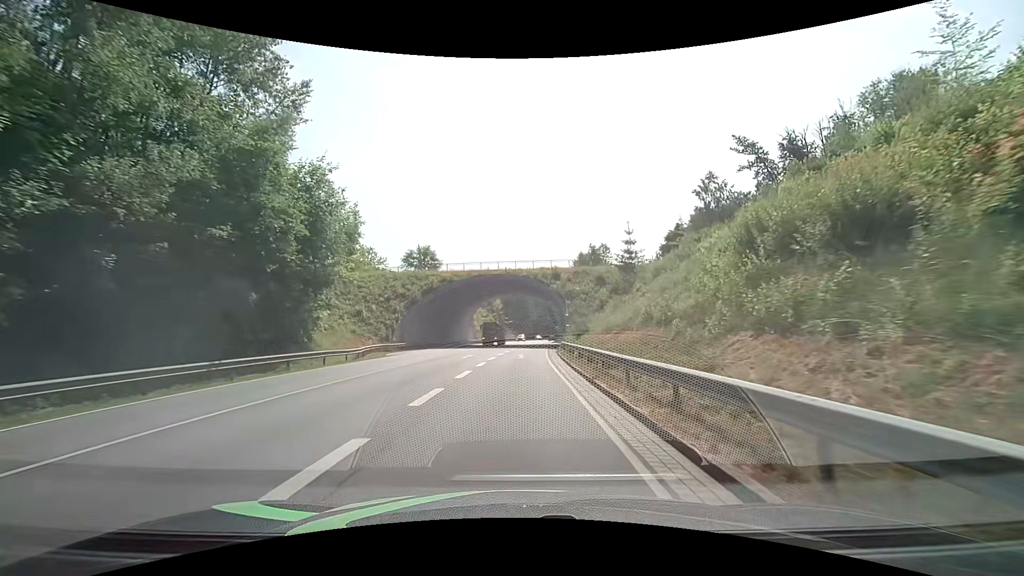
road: primary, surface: asphalt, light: Day
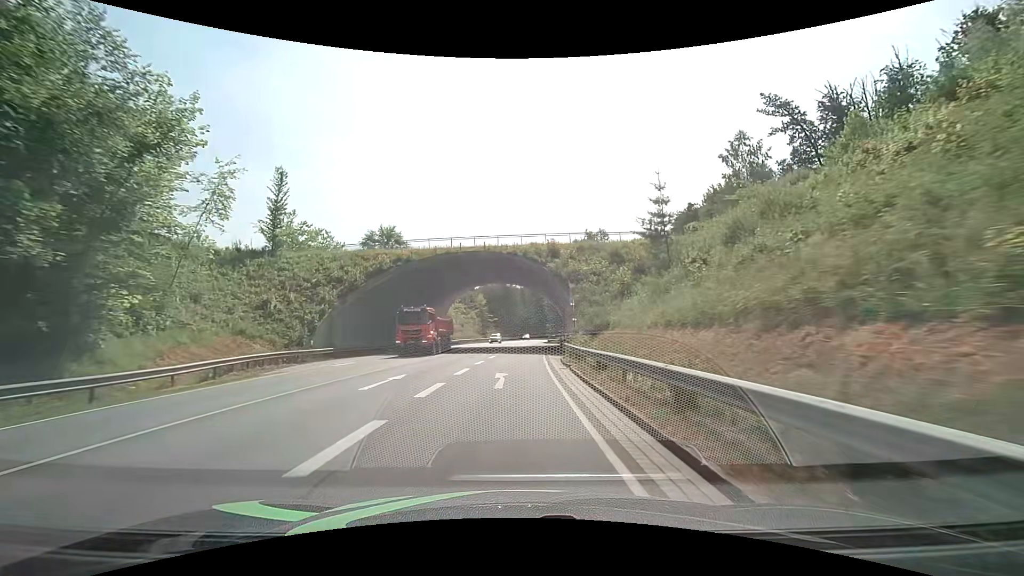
(+0.3, +17.1) m; +2°
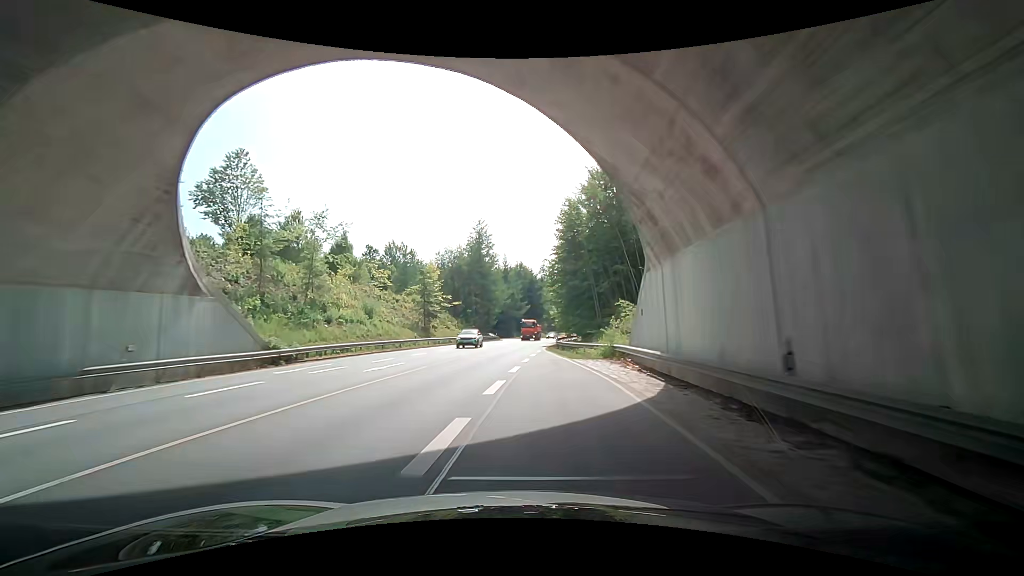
(+0.6, +55.1) m; -1°
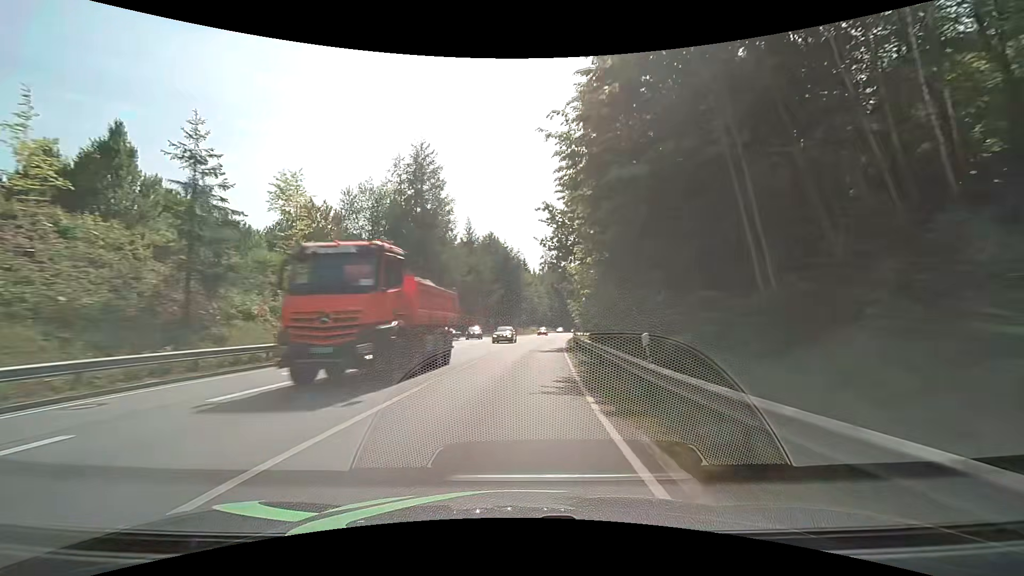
(+1.9, +37.9) m; +6°
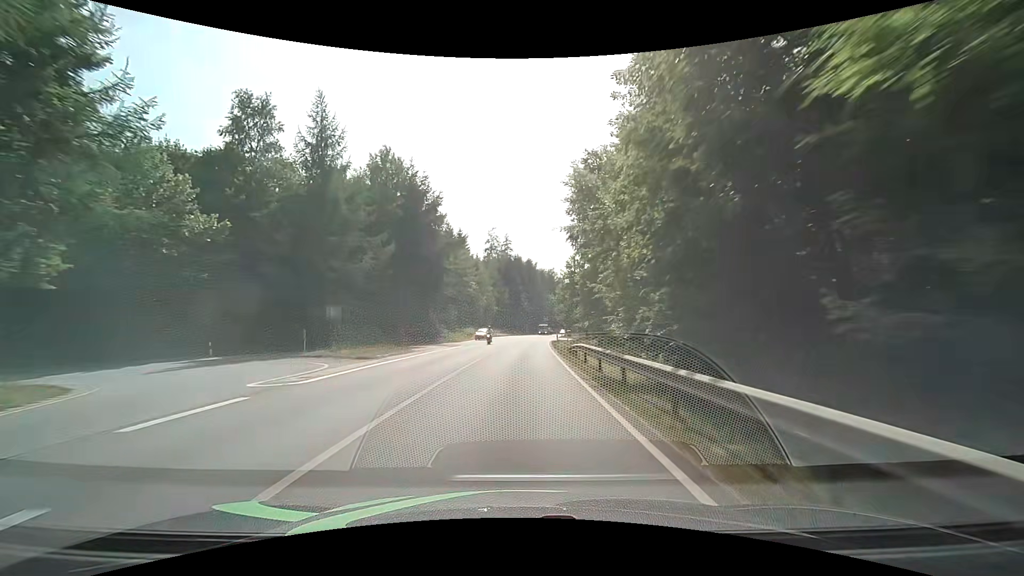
(+3.1, +49.7) m; +6°
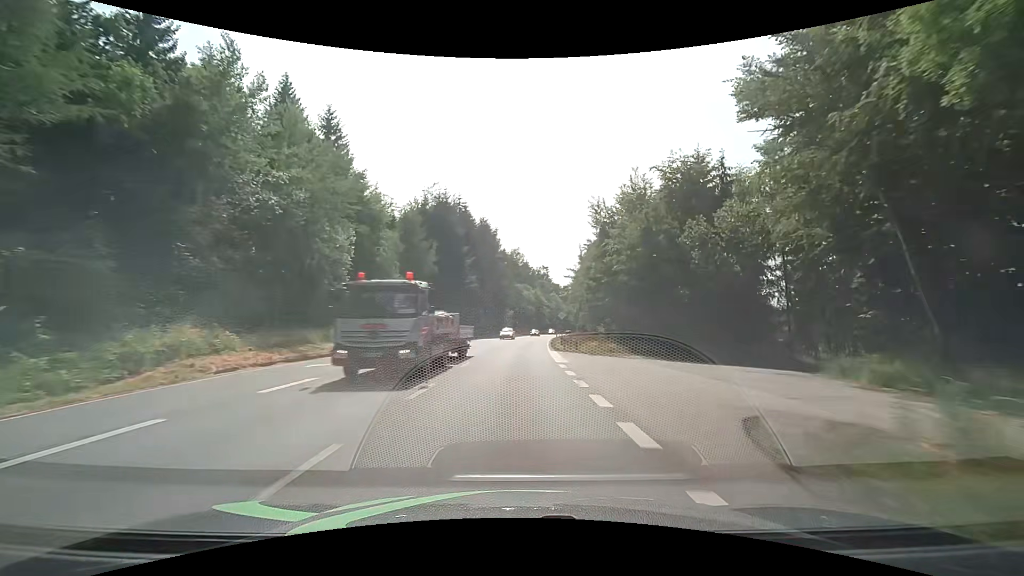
(+2.4, +62.2) m; +5°
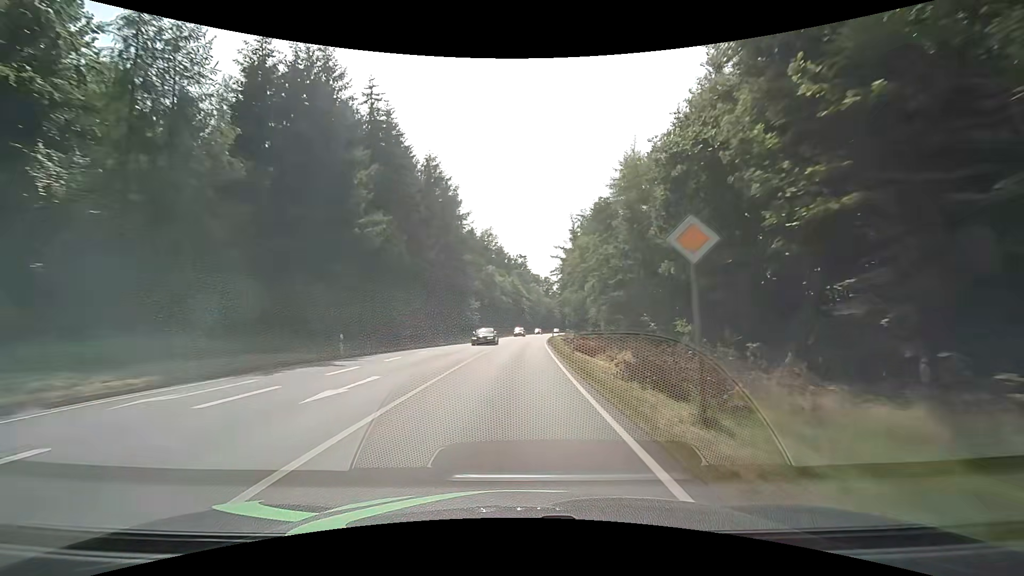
(+0.7, +37.4) m; +3°
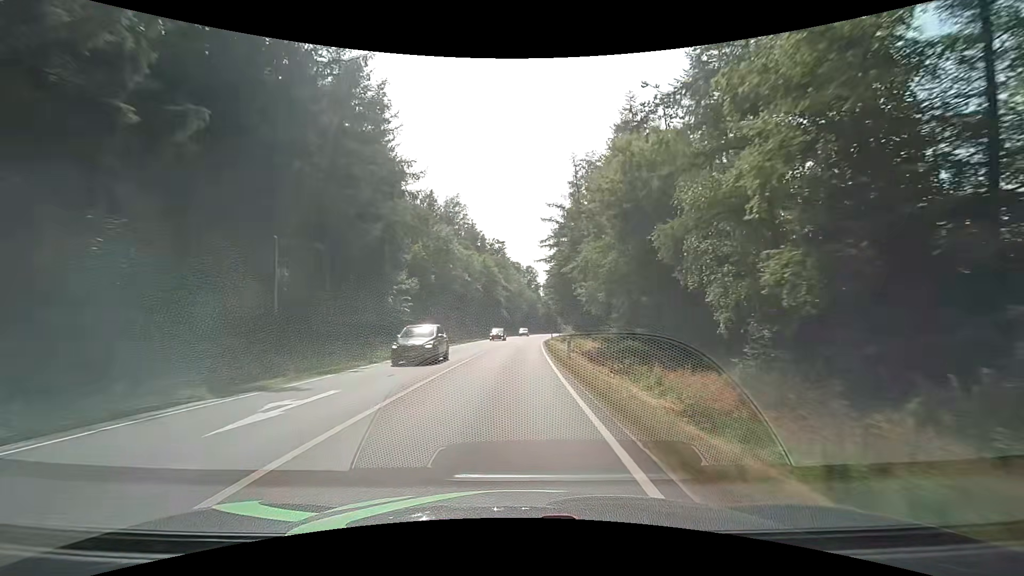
(+0.8, +37.5) m; +3°
(0, +10) (0, +20) (0, +30) (+1, +40) (+1, +50) (+2, +60) (+2, +70) (+3, +80) (+4, +90) (+5, +100) m
